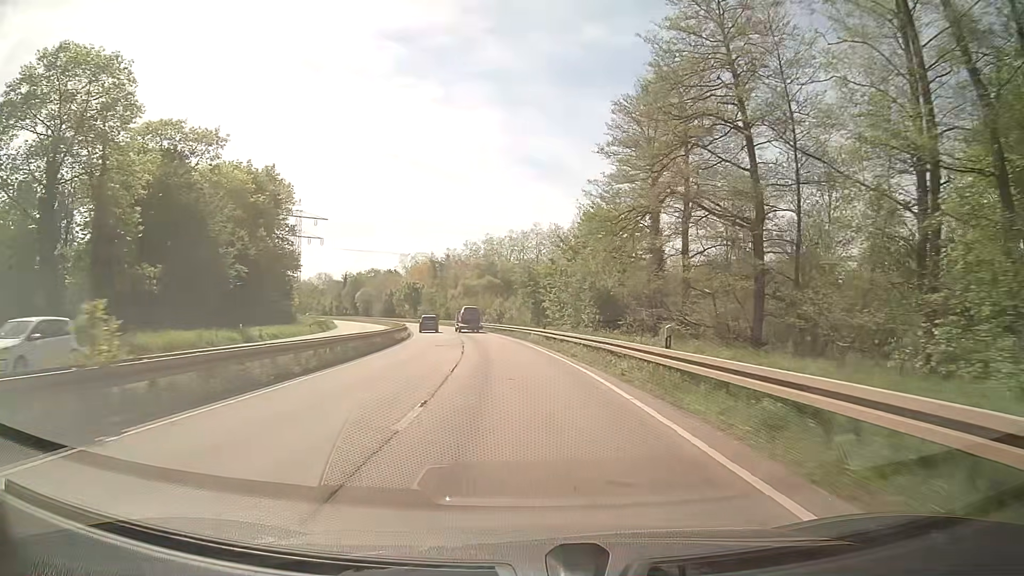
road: primary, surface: asphalt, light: Day
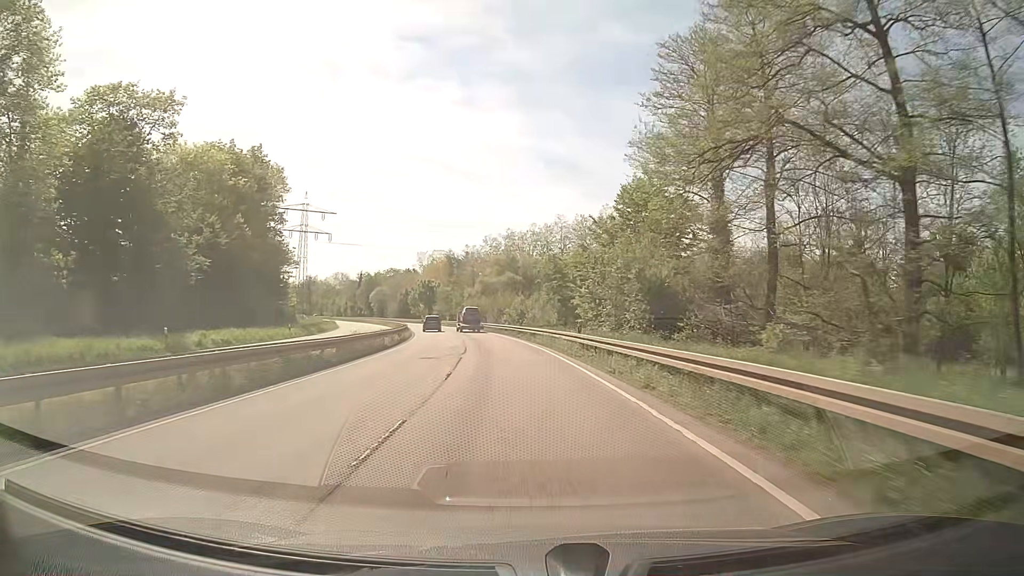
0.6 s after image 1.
(-0.2, +11.2) m; -2°
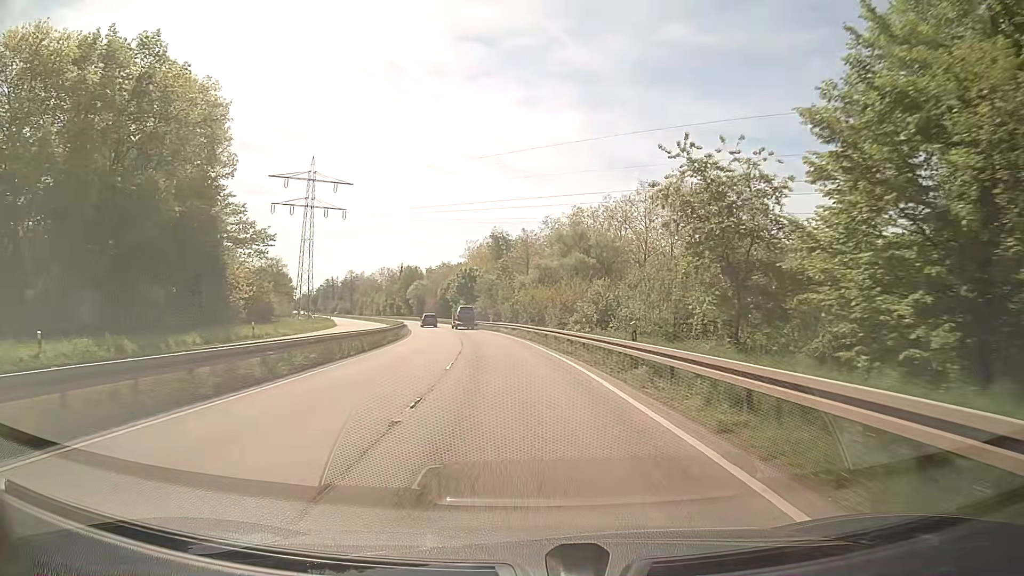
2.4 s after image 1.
(-1.5, +34.0) m; -5°
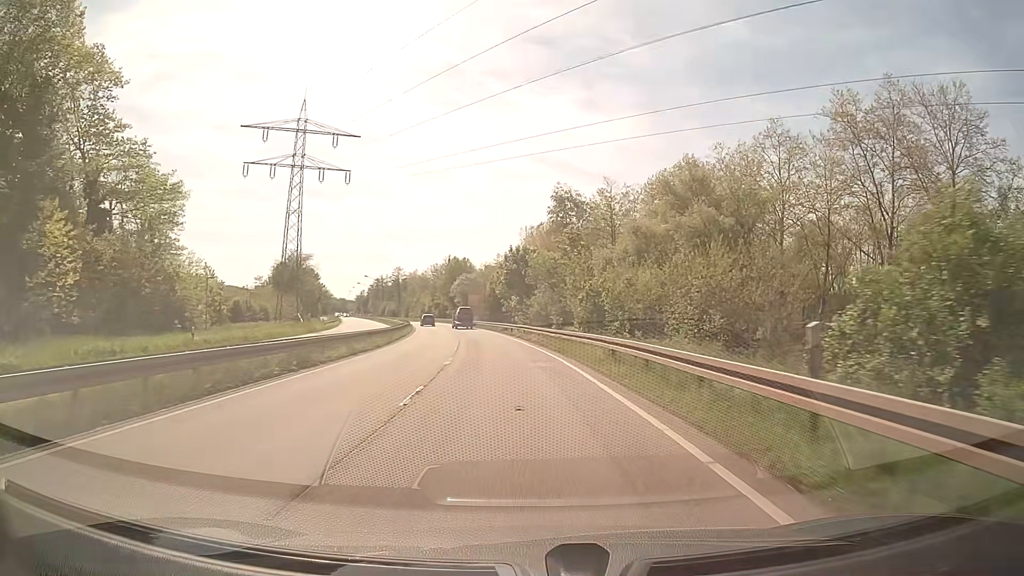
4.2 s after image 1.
(-1.6, +34.1) m; -6°
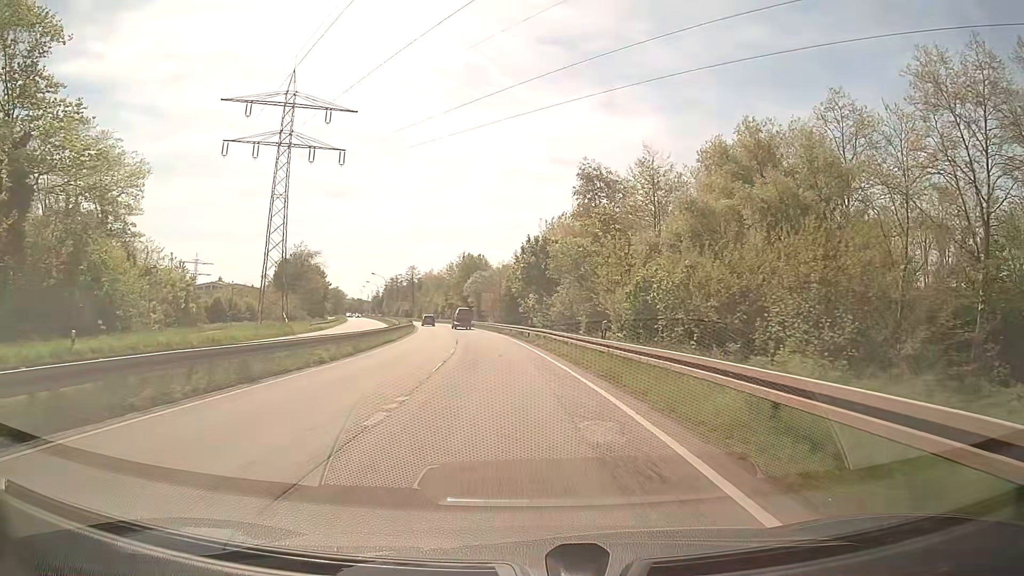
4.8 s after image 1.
(-0.2, +11.1) m; -1°
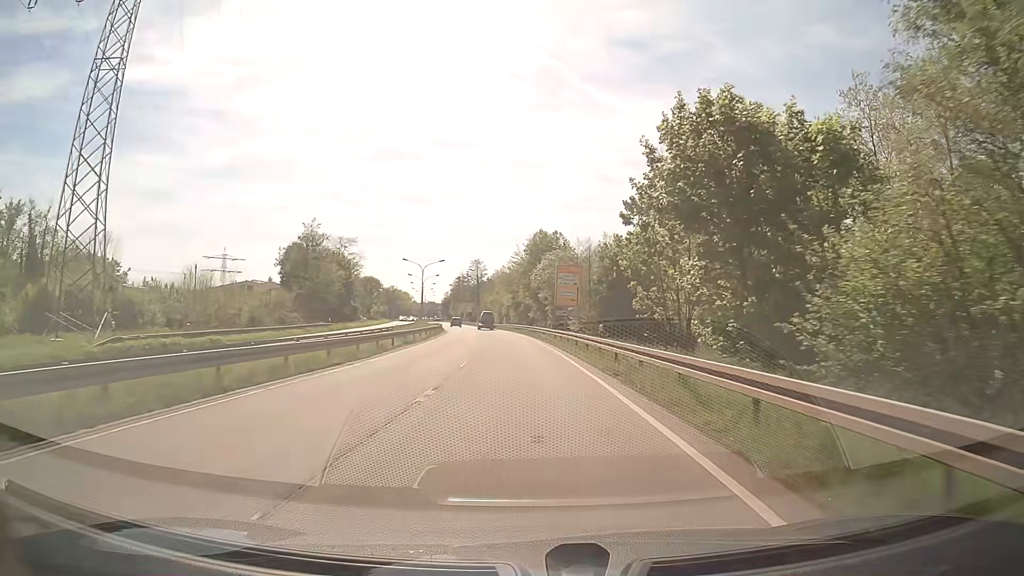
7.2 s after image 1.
(-2.7, +42.9) m; -7°
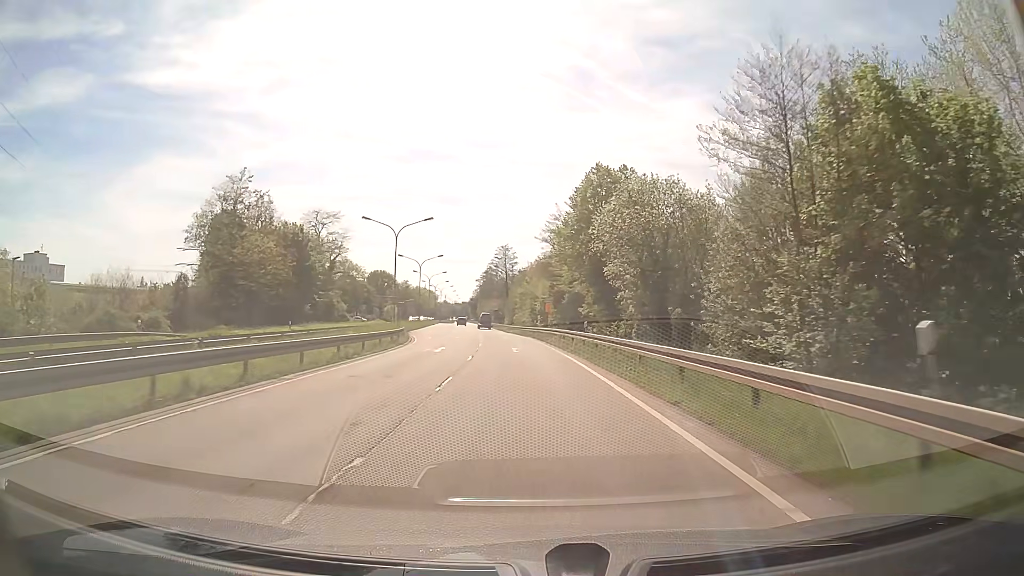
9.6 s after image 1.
(-1.4, +43.3) m; -3°
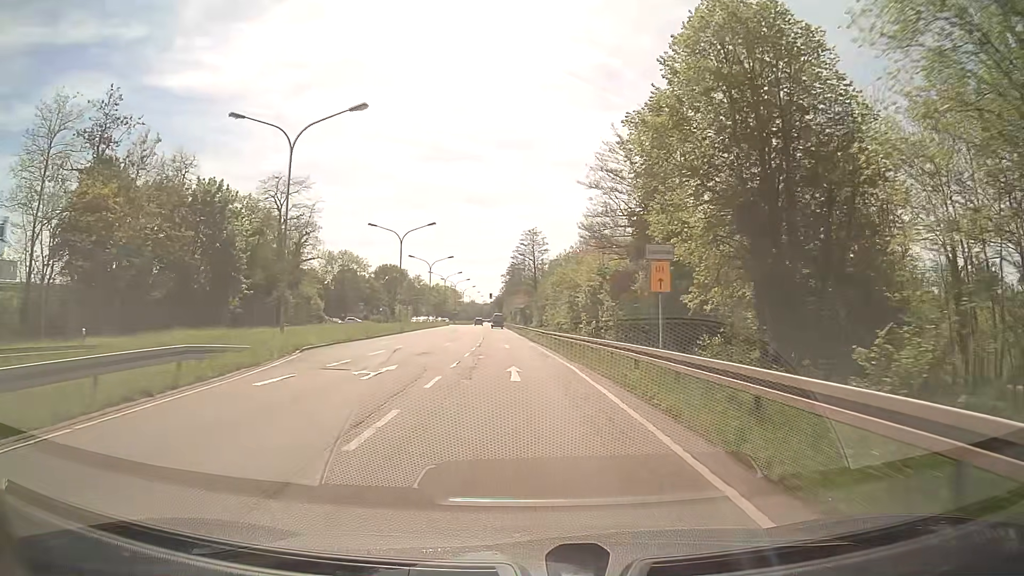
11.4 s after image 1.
(-0.8, +32.9) m; -3°
(0, +10) (0, +20) (-1, +30) (-1, +40) (-2, +50) (-2, +60) (-3, +70) (-4, +80) (-4, +90) (-5, +100) m
